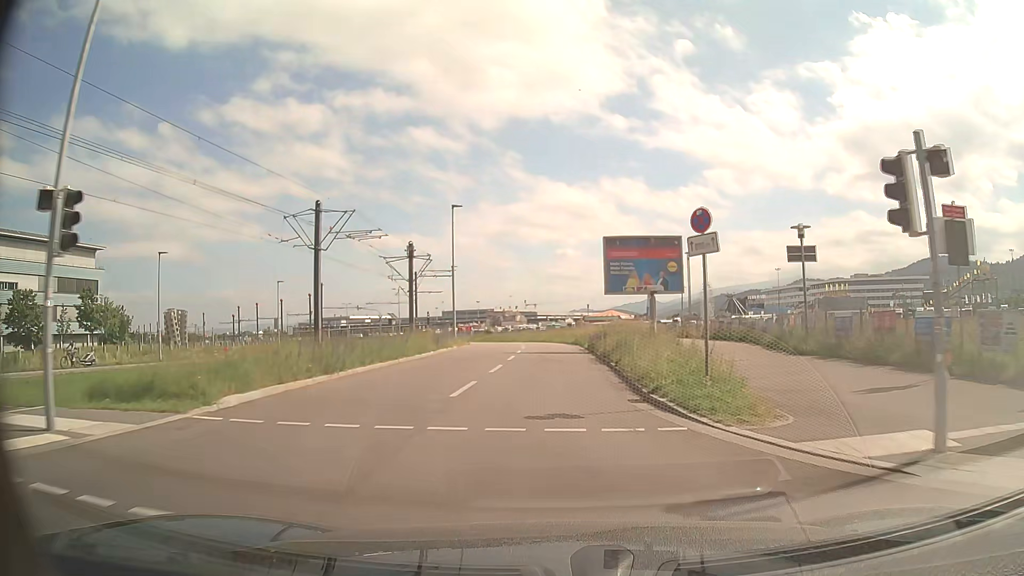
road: secondary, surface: asphalt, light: Day
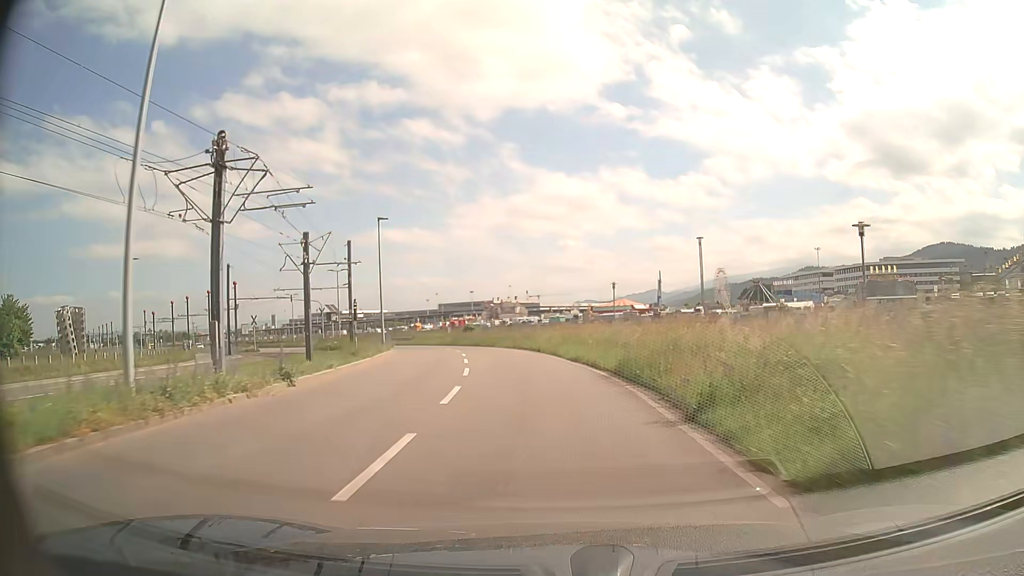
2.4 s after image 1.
(-0.1, +30.9) m; 0°
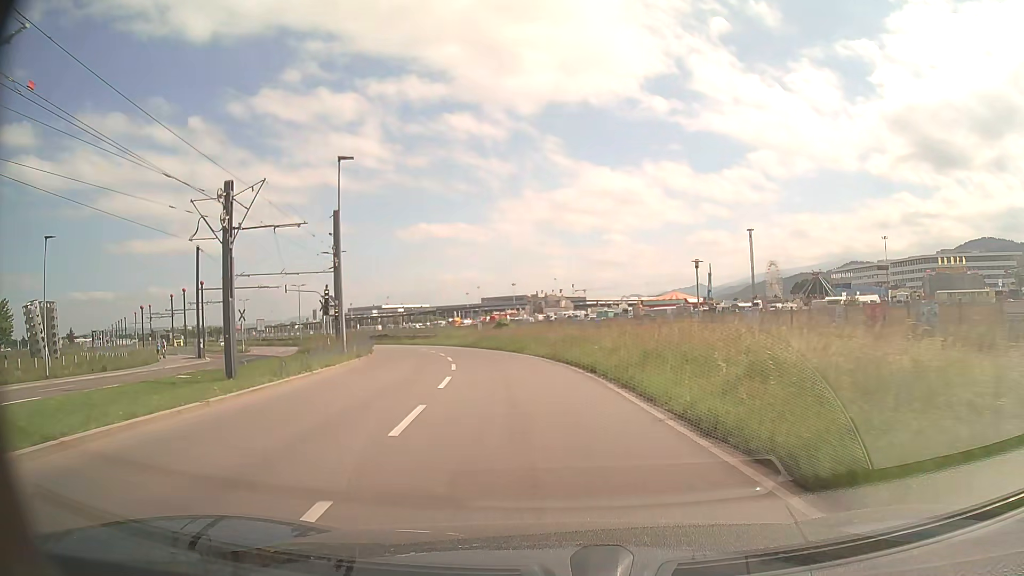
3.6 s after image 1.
(-0.5, +15.1) m; -4°
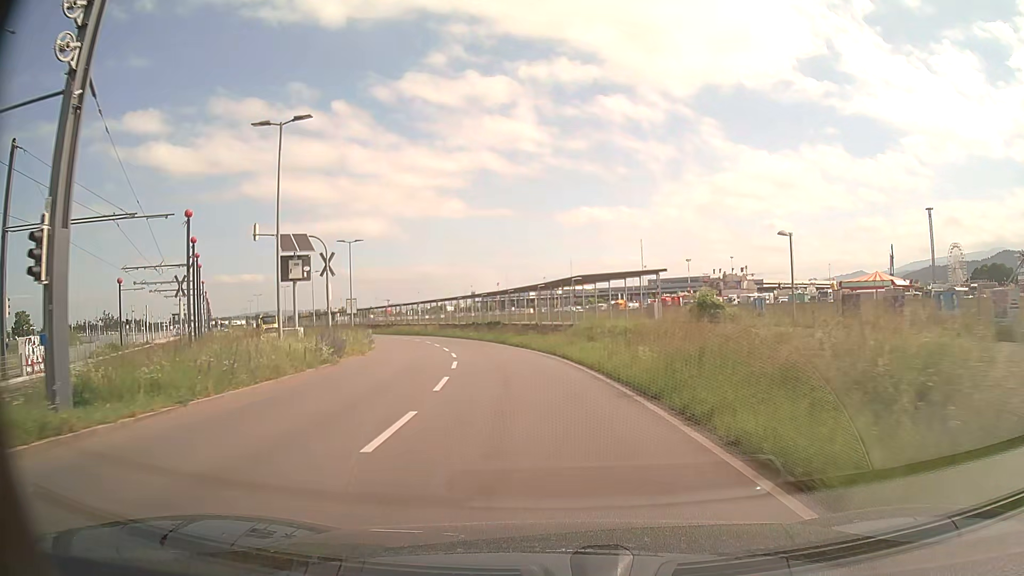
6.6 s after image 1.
(-4.5, +37.3) m; -14°
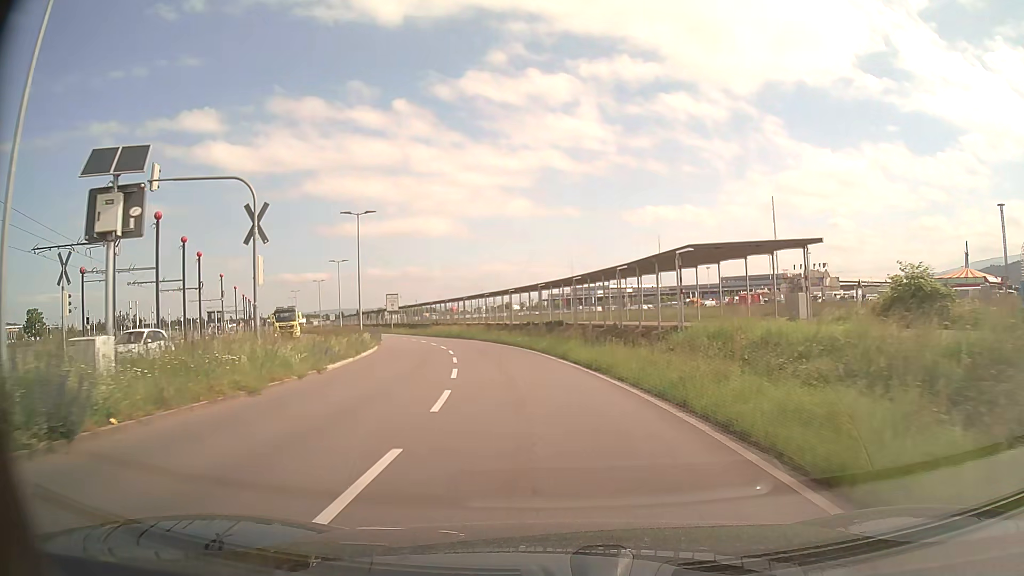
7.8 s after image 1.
(-0.7, +15.1) m; -6°
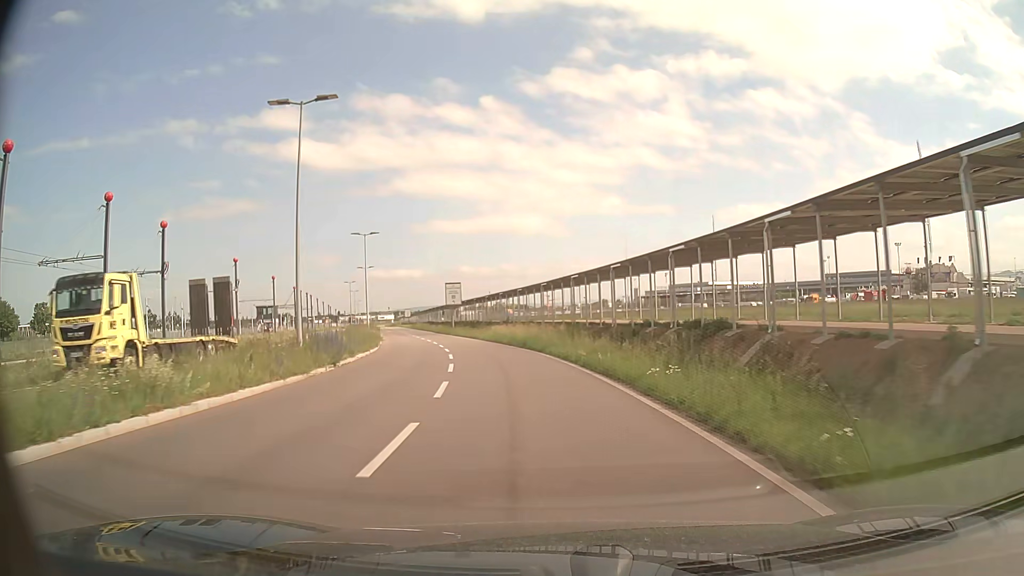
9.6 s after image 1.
(-1.6, +22.4) m; -8°
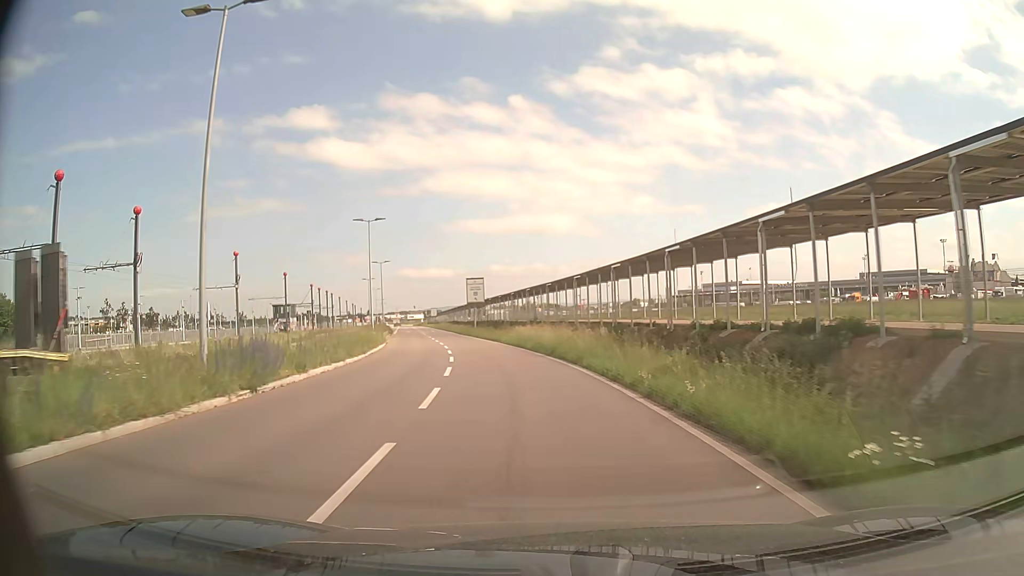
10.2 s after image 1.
(-0.2, +7.5) m; -3°
